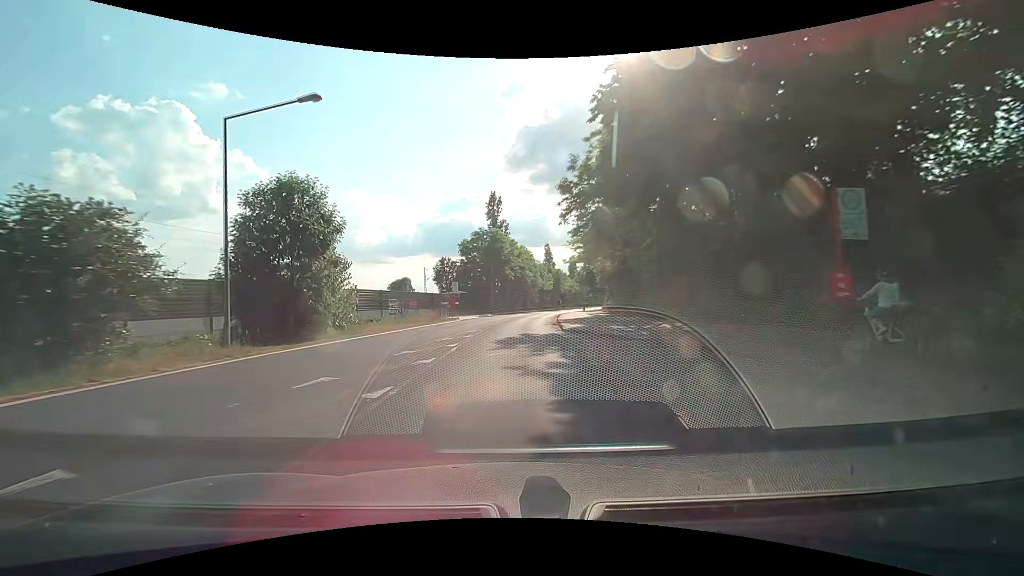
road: tertiary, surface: asphalt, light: Day
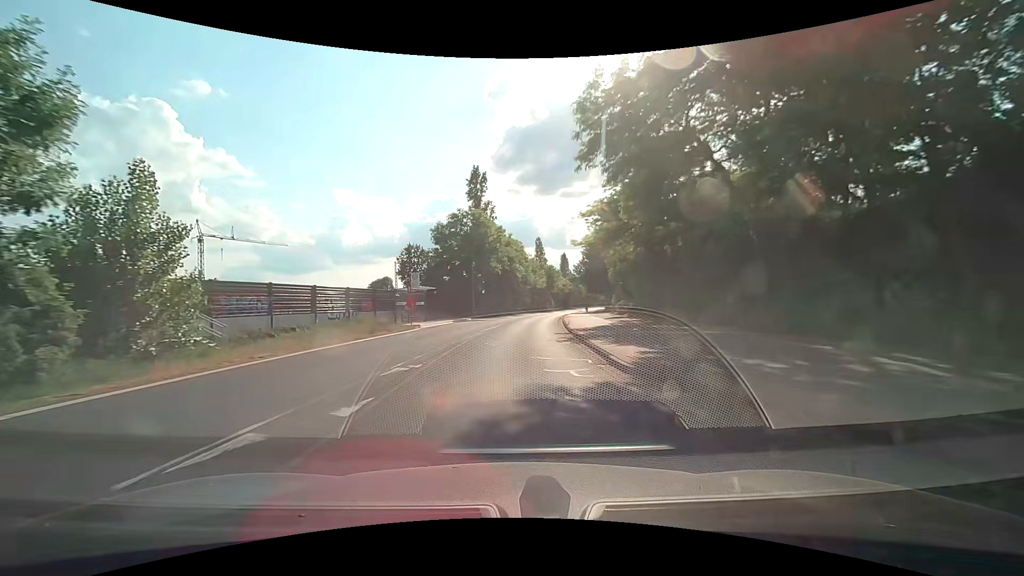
(+0.1, +14.3) m; +1°
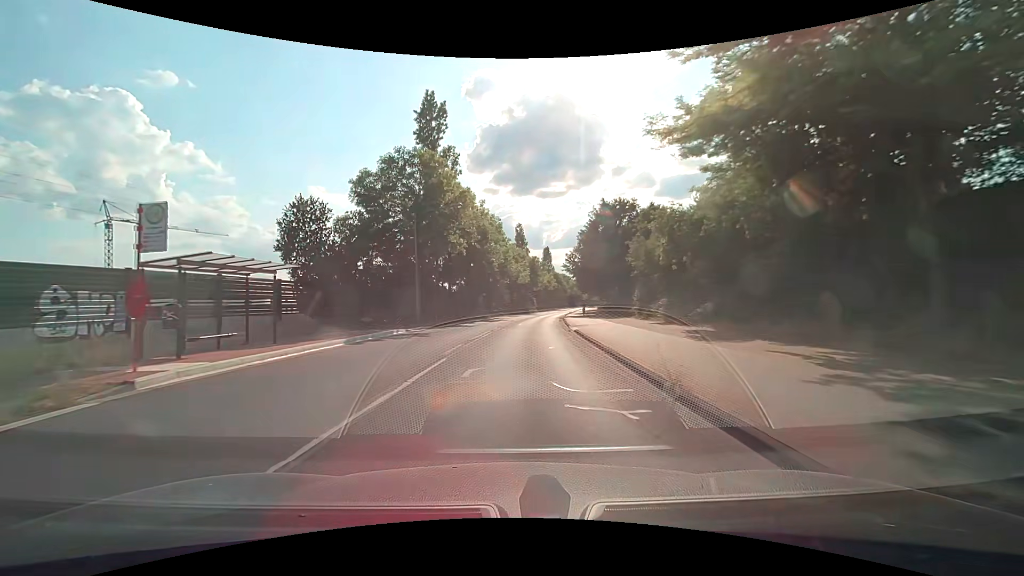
(+0.4, +21.4) m; +2°
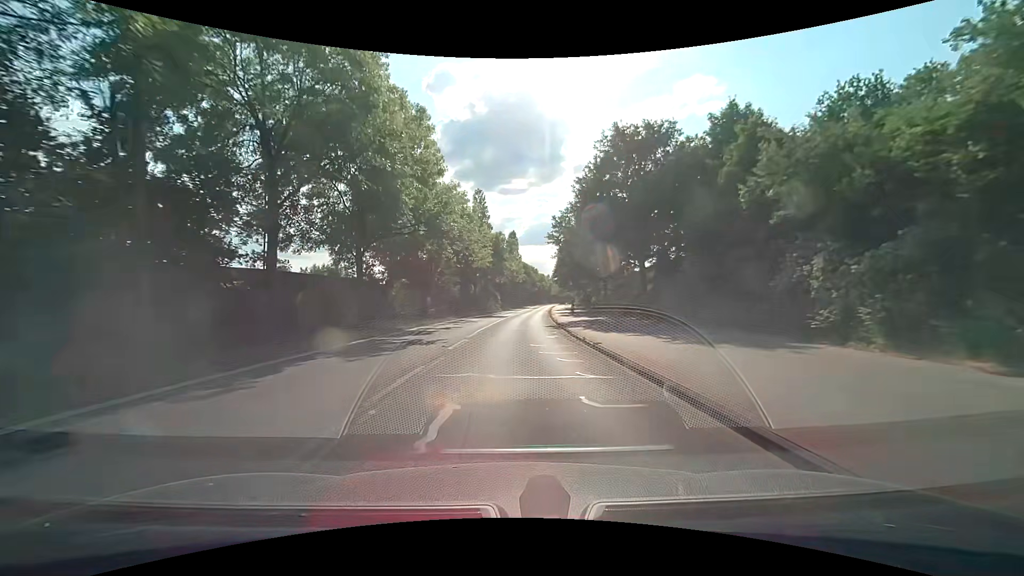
(+1.3, +29.1) m; +5°
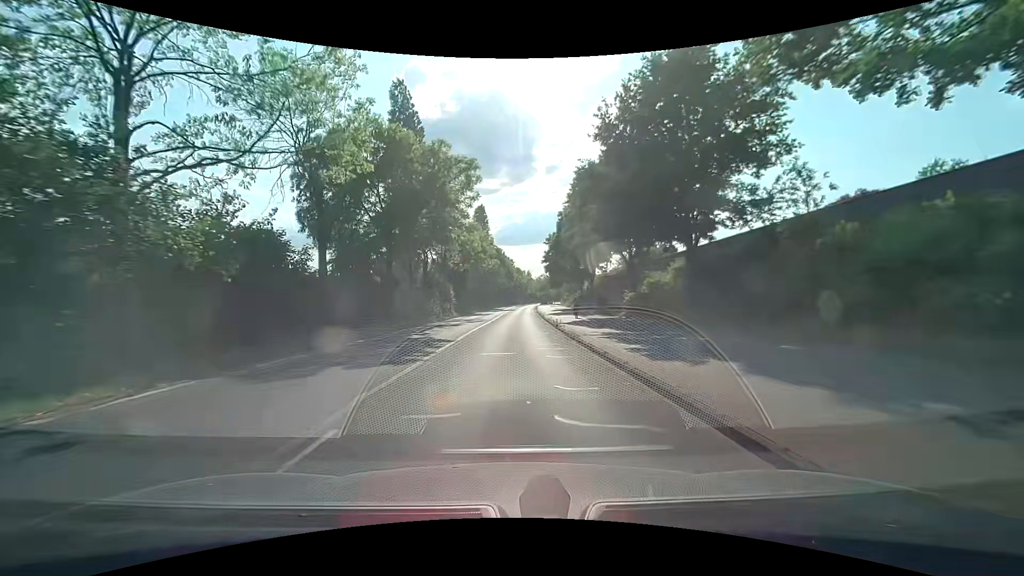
(+1.2, +37.3) m; +3°
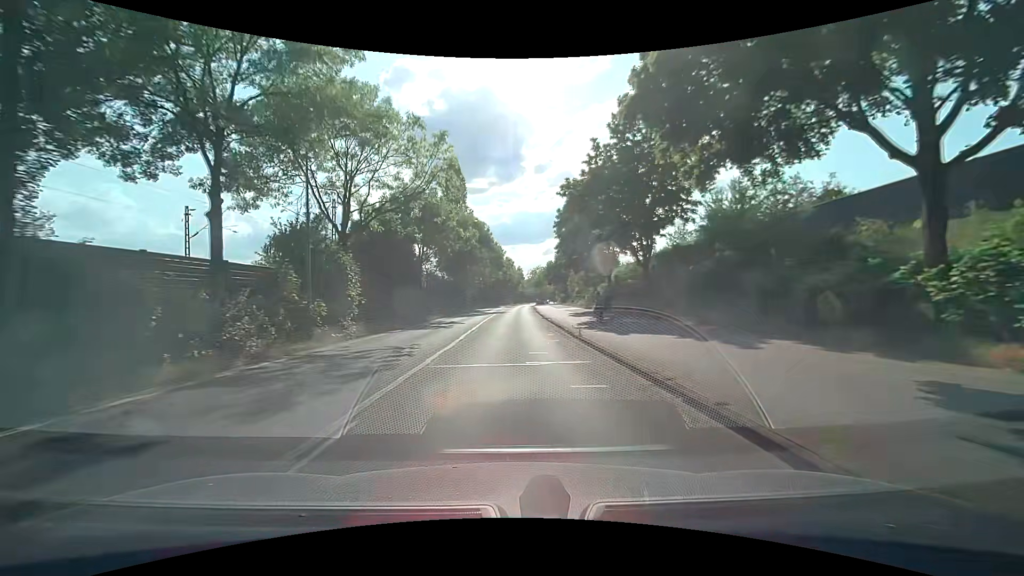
(+0.2, +29.9) m; +1°
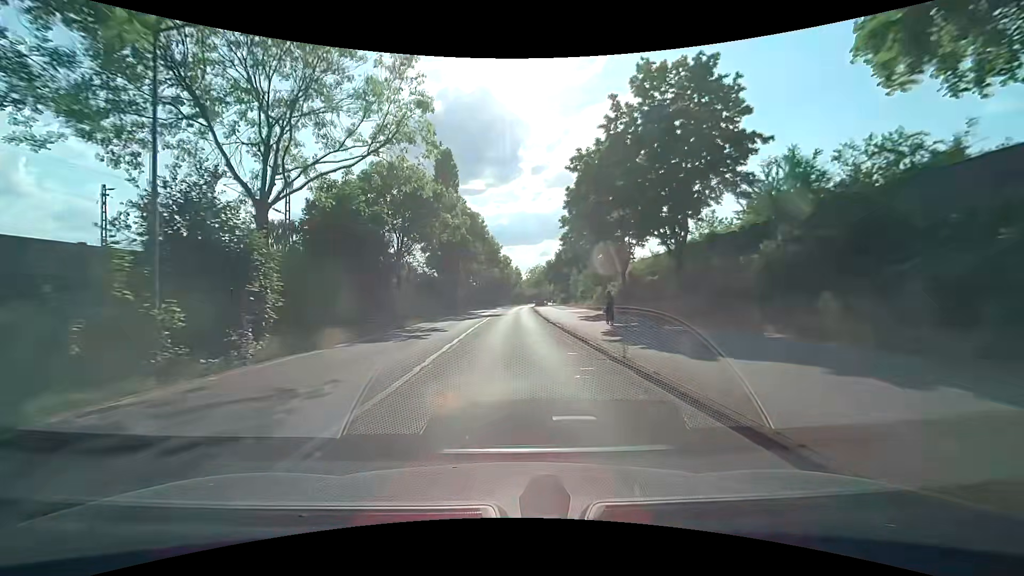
(0.0, +7.5) m; 0°
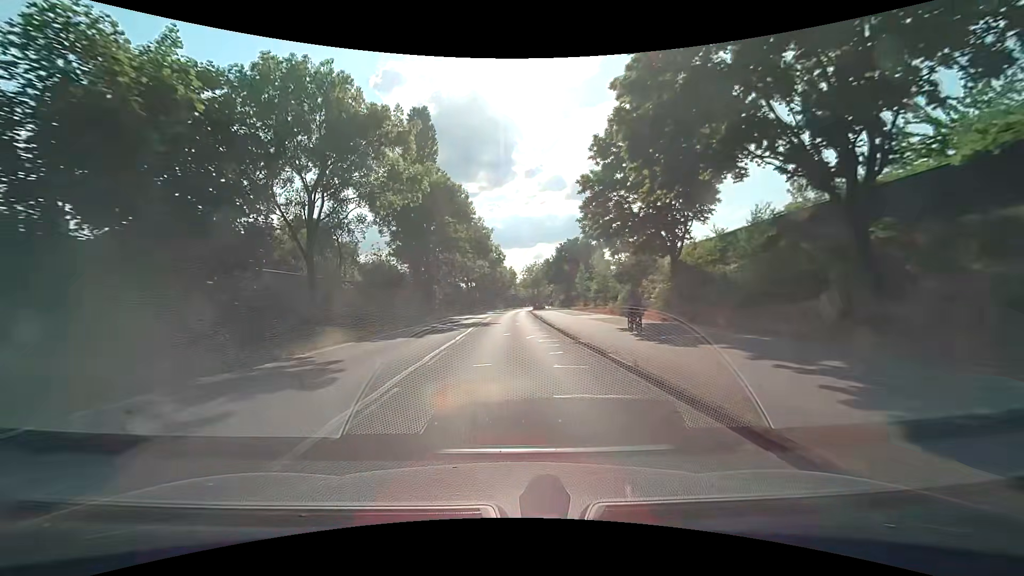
(+0.2, +14.9) m; +1°
